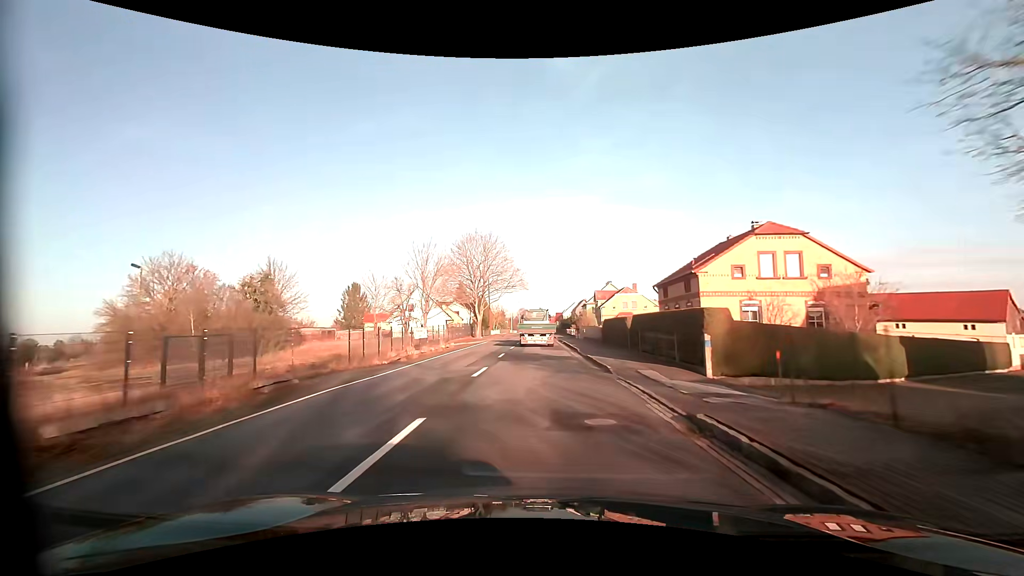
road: primary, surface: asphalt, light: Day
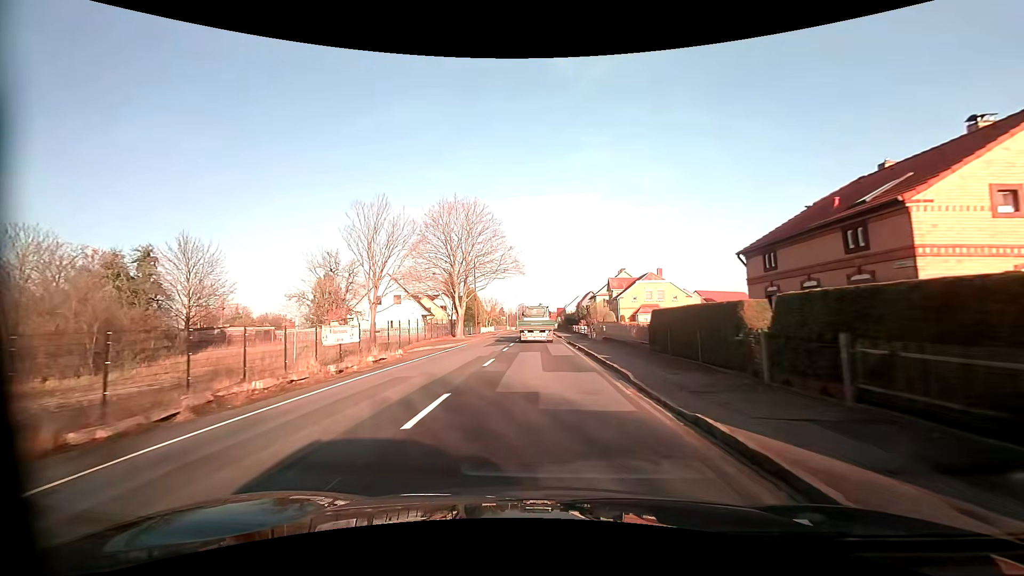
(0.0, +15.6) m; 0°
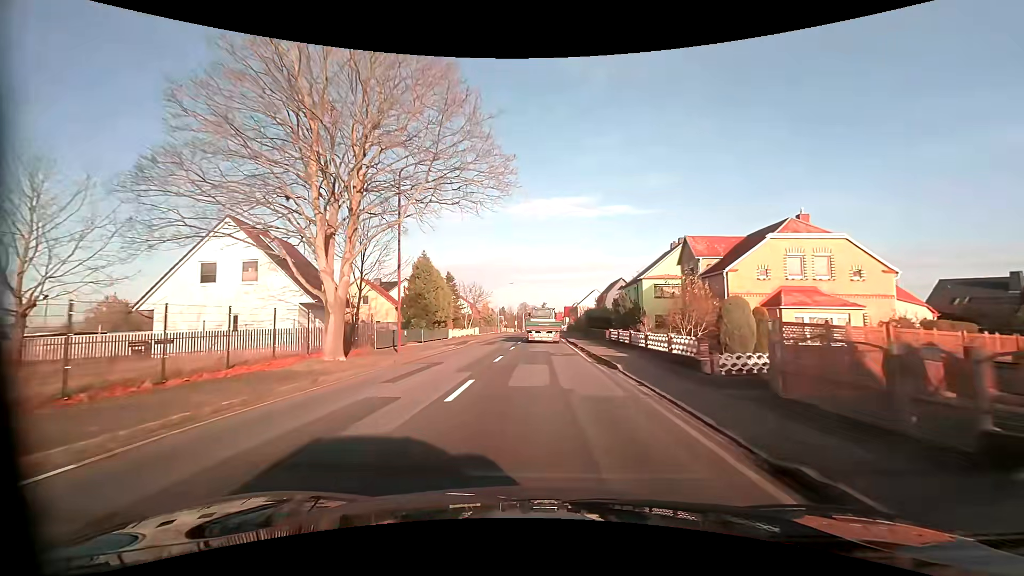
(-0.1, +31.5) m; 0°
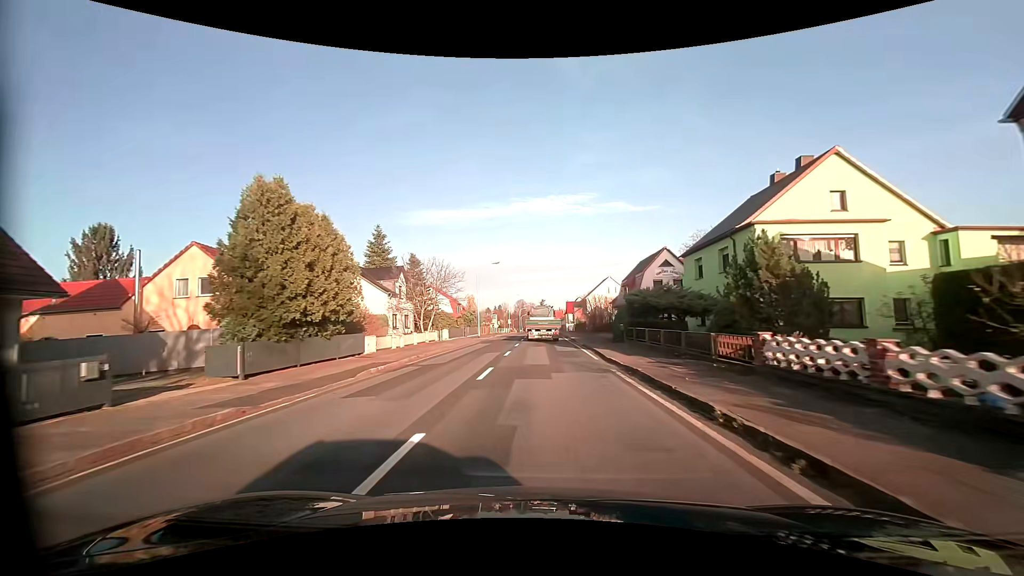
(0.0, +23.9) m; 0°
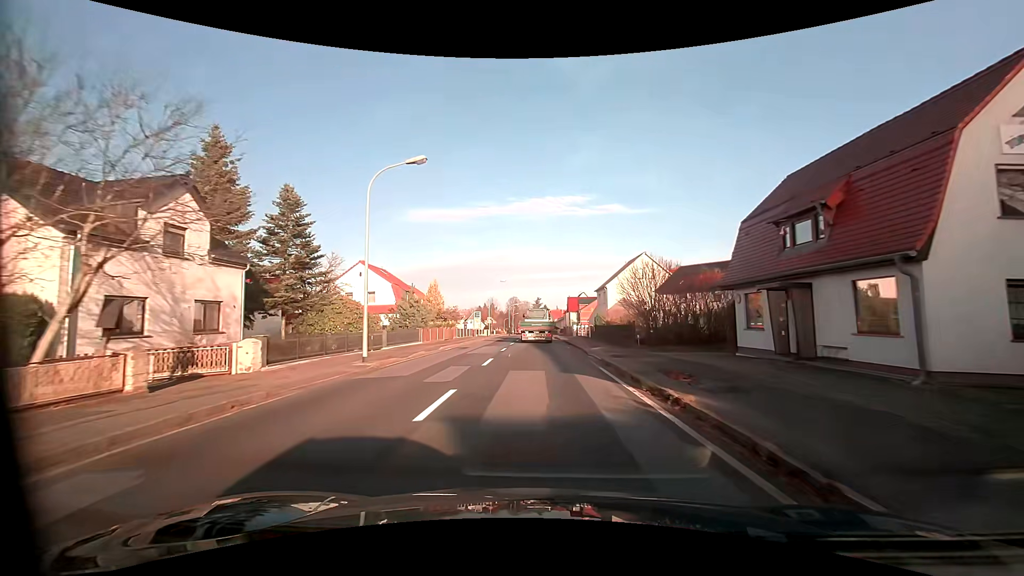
(+0.3, +32.1) m; +1°
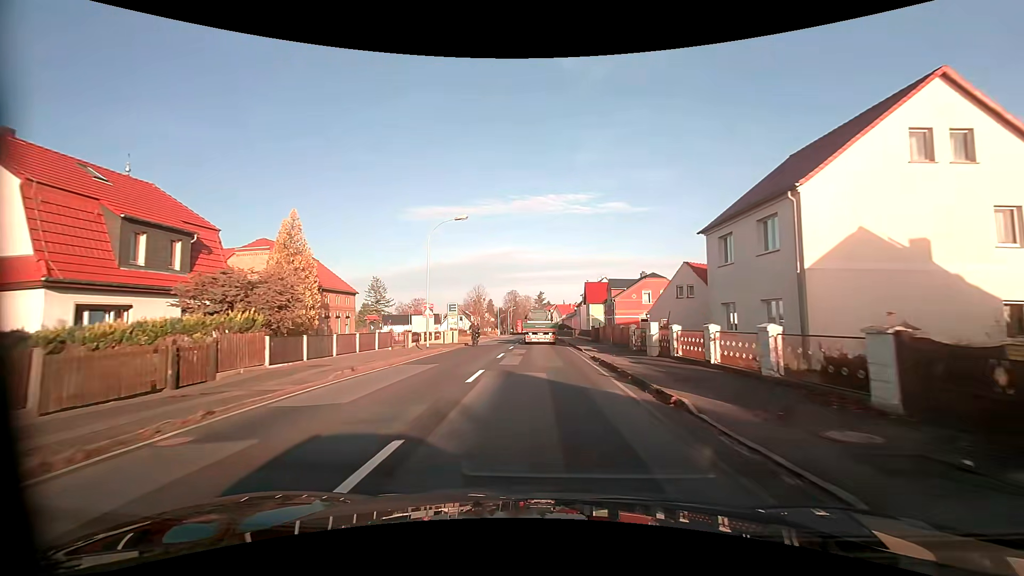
(-0.3, +40.6) m; 0°
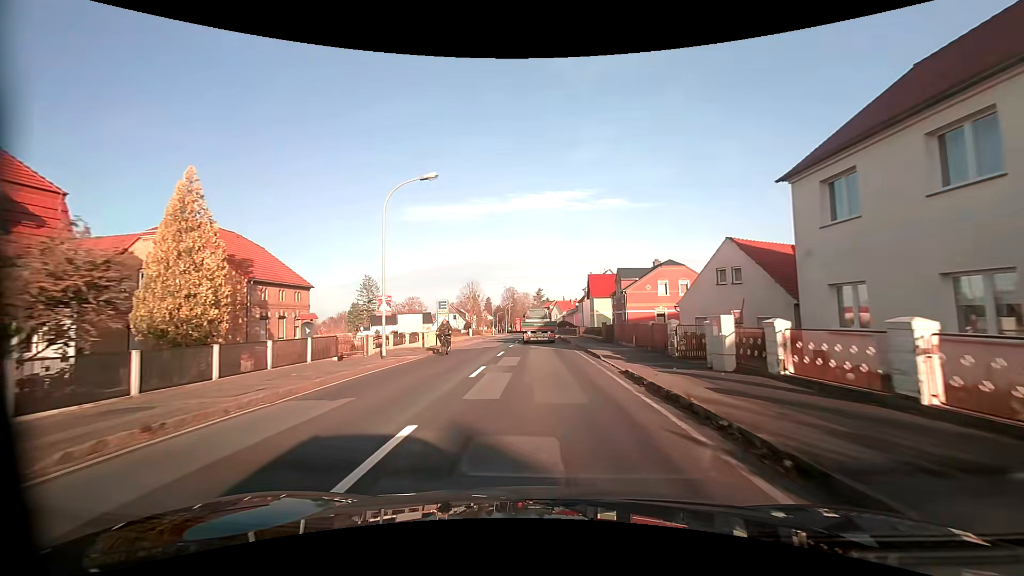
(0.0, +8.1) m; 0°
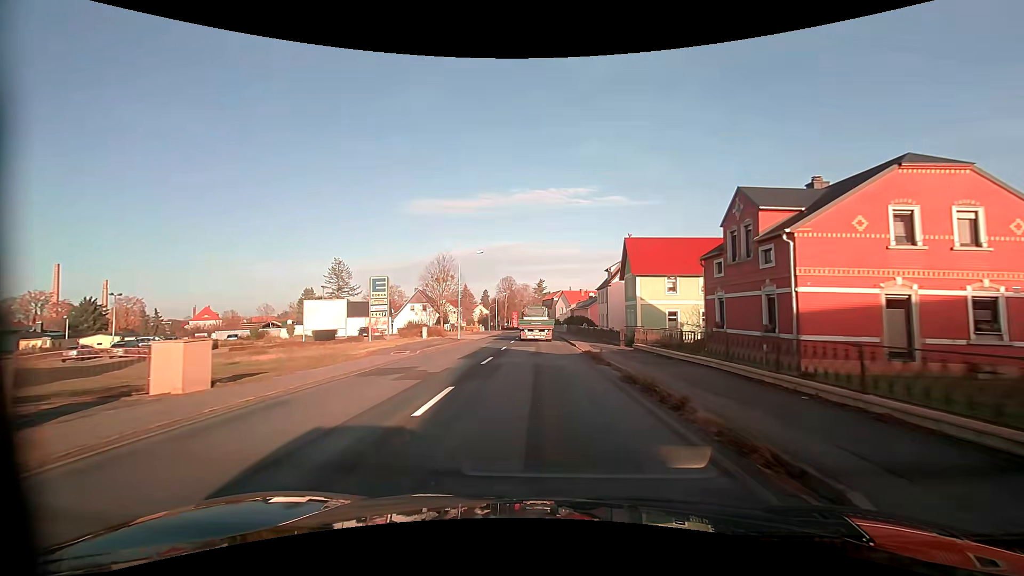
(-0.1, +32.0) m; 0°
(0, +10) (0, +20) (0, +30) (0, +40) (0, +50) (0, +60) (0, +70) (-1, +80) (-1, +90) (-2, +100) m
